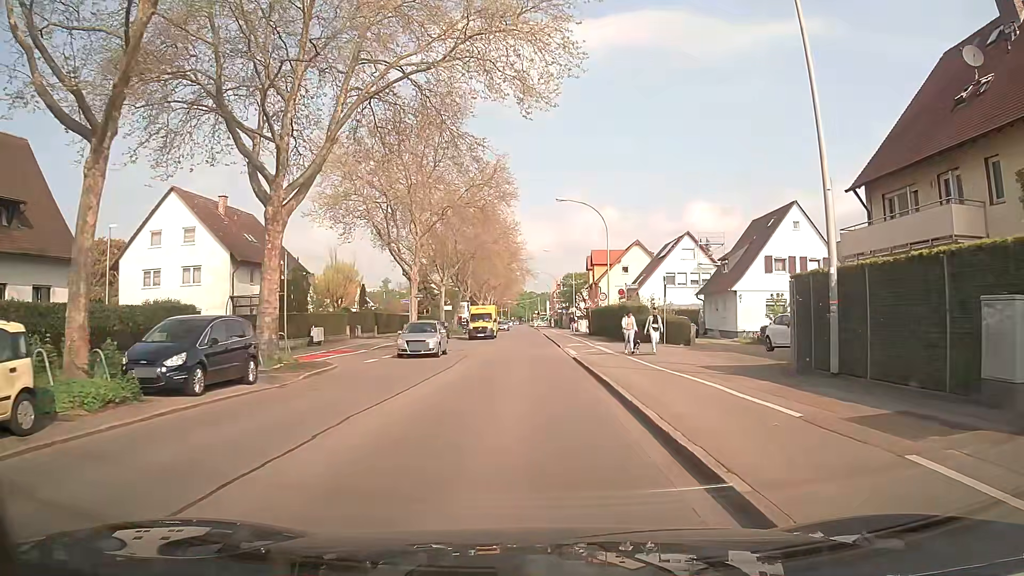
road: secondary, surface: asphalt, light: Day
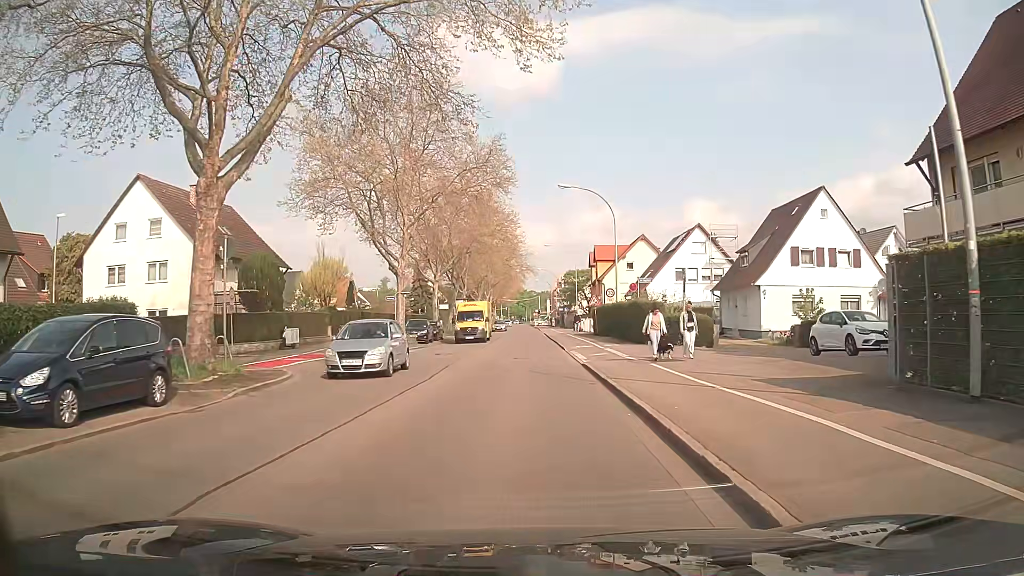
(0.0, +4.5) m; +1°
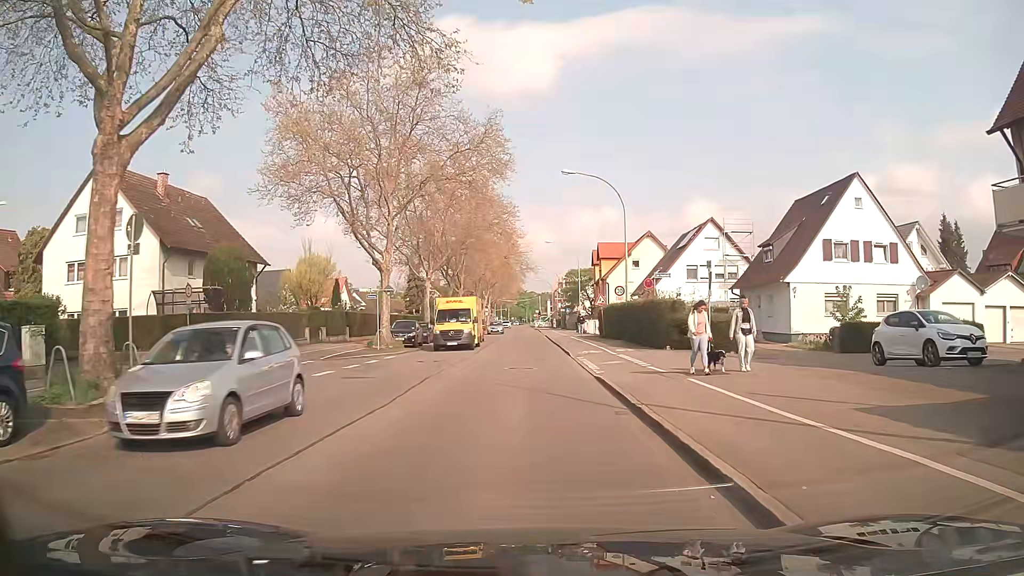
(-0.1, +4.5) m; -2°
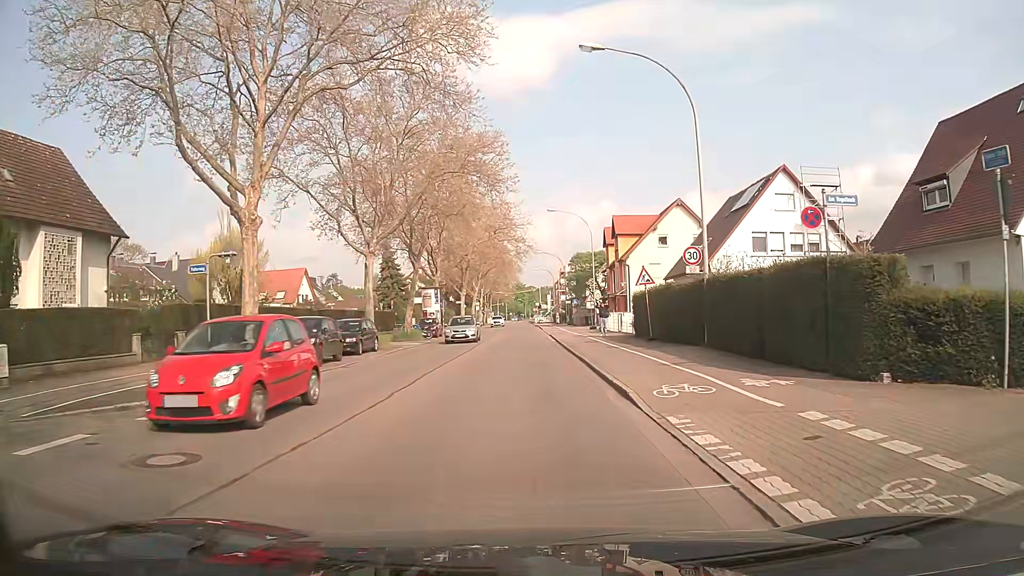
(+0.3, +18.0) m; +1°
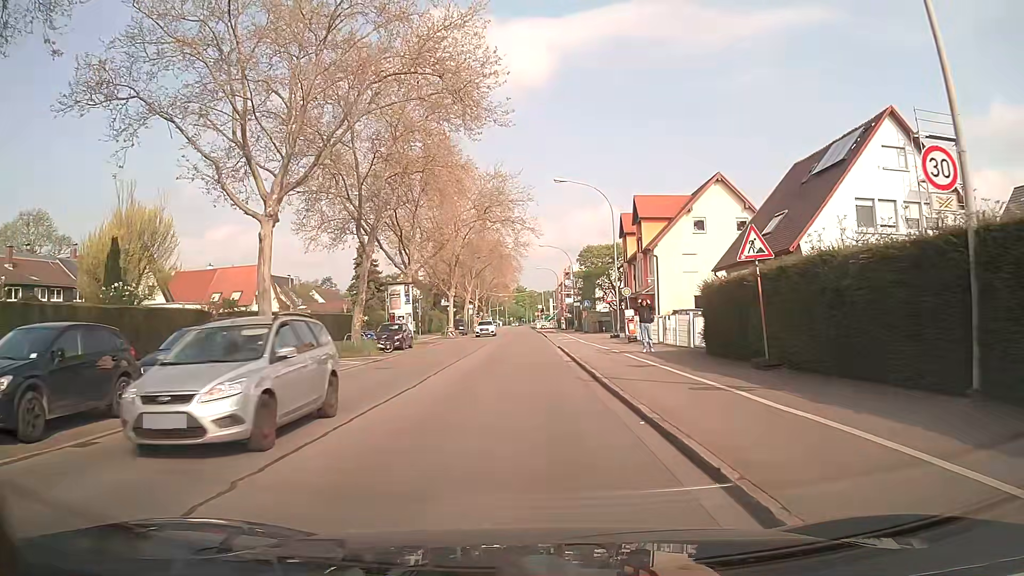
(+0.1, +13.6) m; 0°
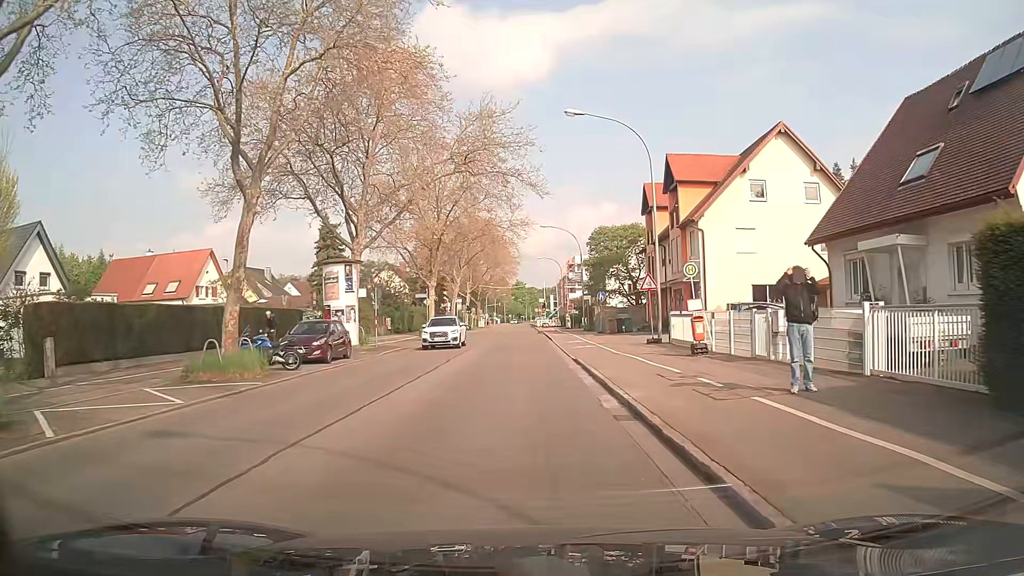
(+0.1, +13.4) m; 0°
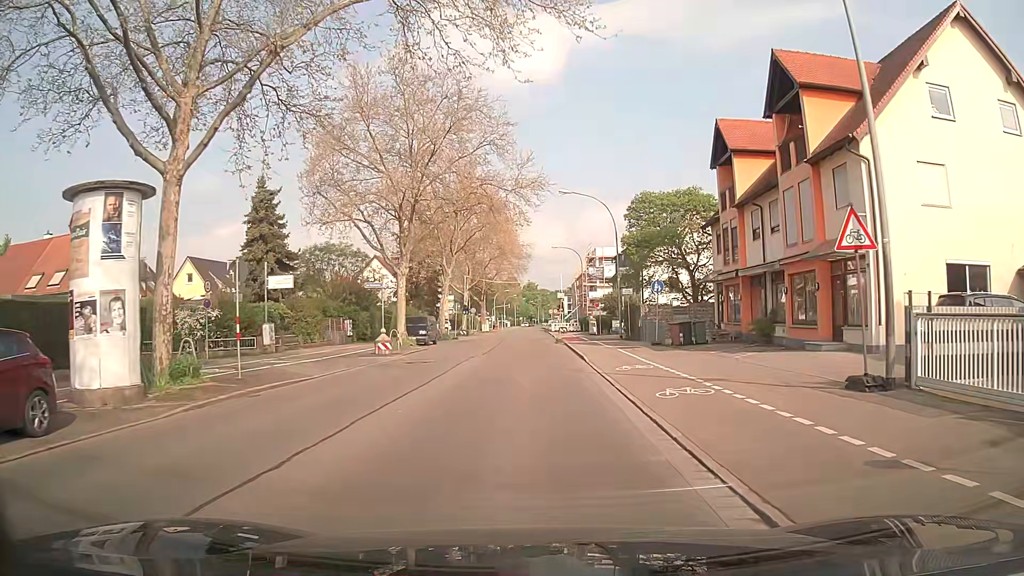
(0.0, +17.8) m; 0°
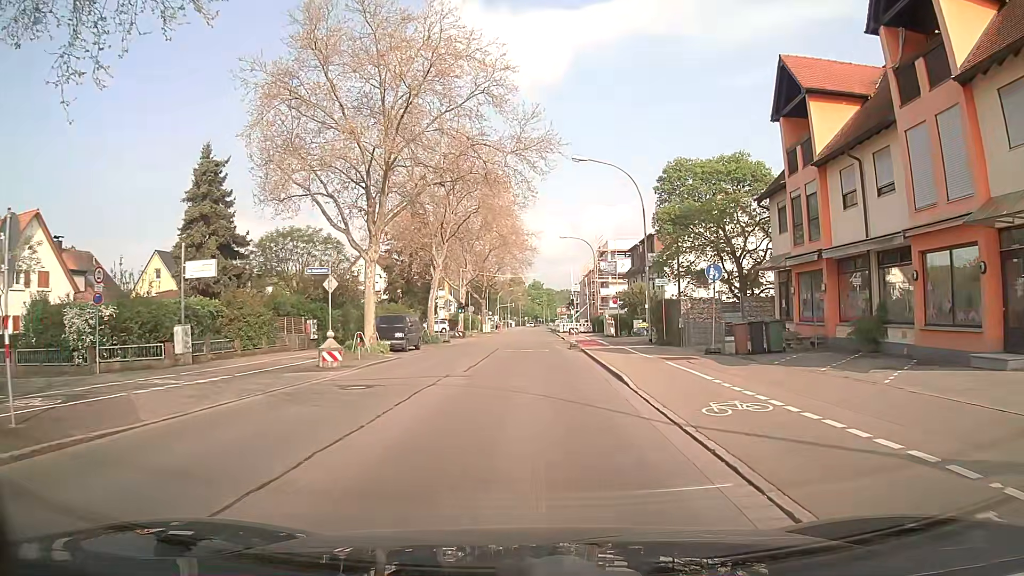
(-0.1, +8.9) m; -1°
(0, +10) (0, +20) (0, +30) (0, +40) (0, +50) (0, +60) (+1, +70) (+1, +80) (+1, +90) (+1, +100) m
